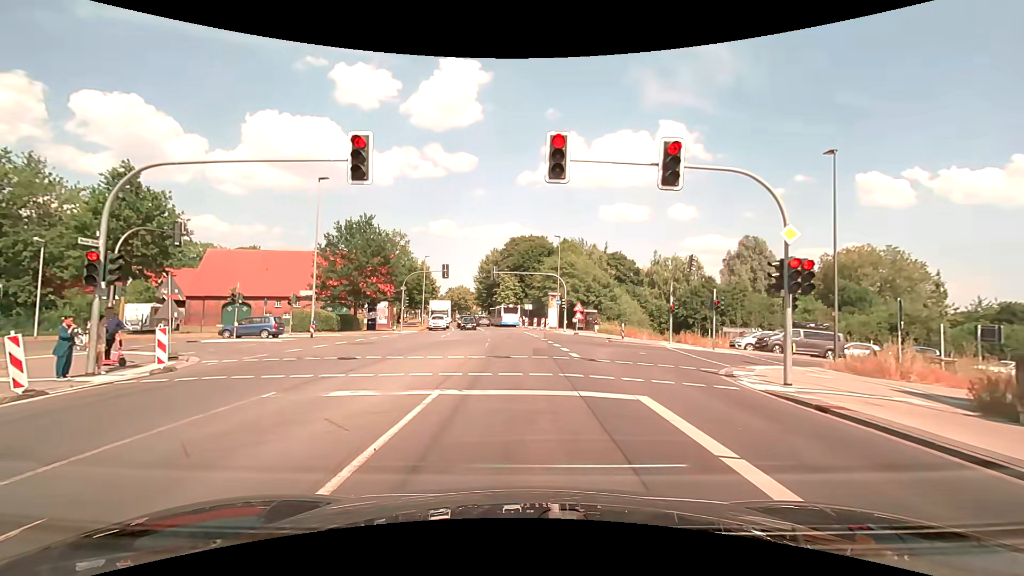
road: secondary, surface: asphalt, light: Day
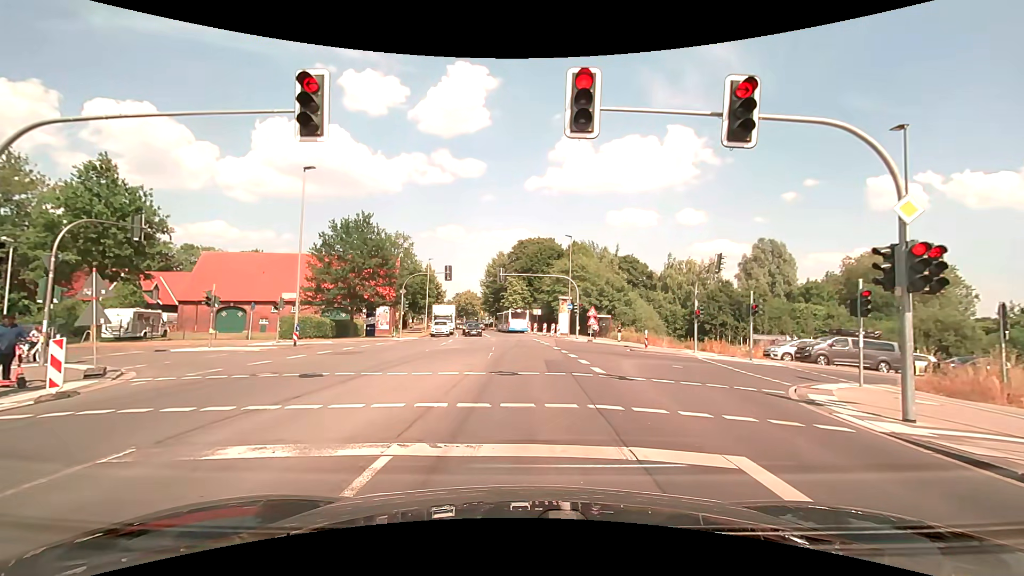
(0.0, +3.5) m; 0°
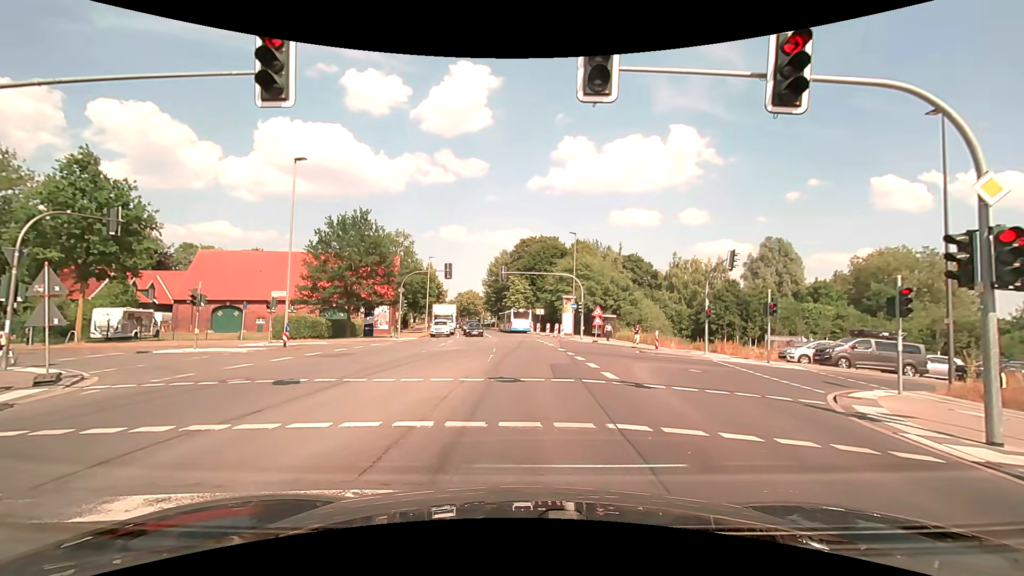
(0.0, +1.5) m; 0°
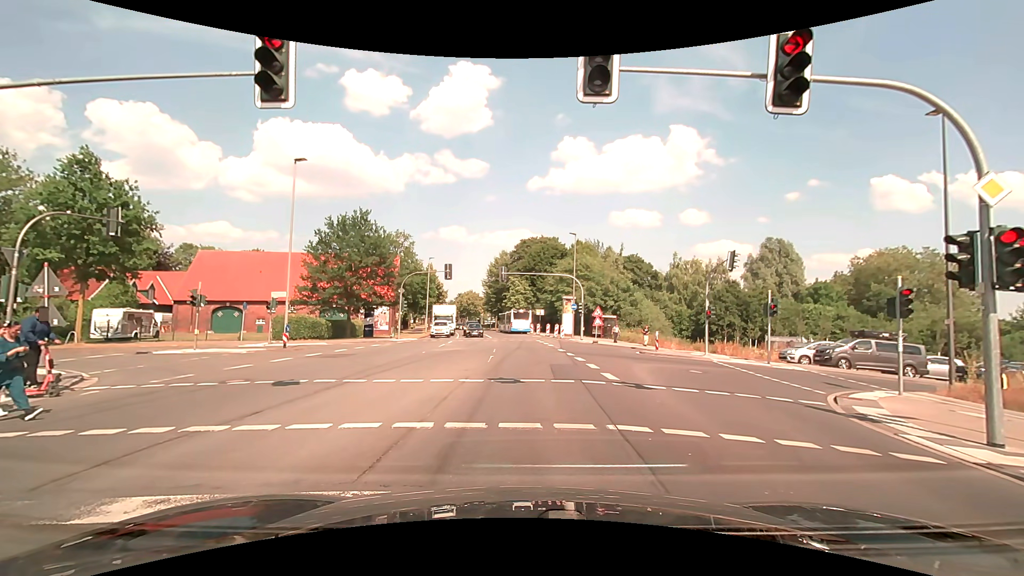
(0.0, +0.1) m; 0°
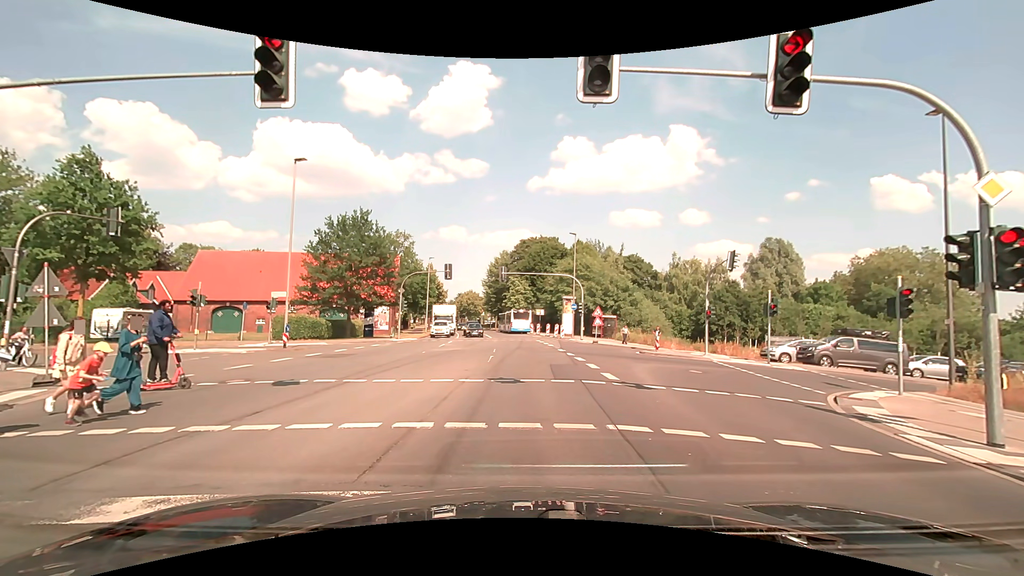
(0.0, 0.0) m; 0°
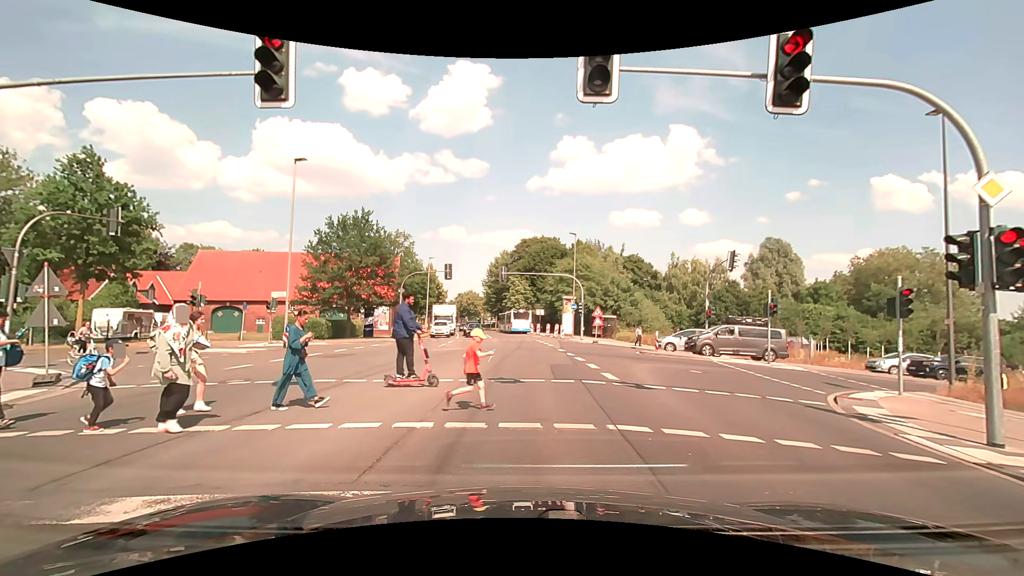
(0.0, 0.0) m; 0°
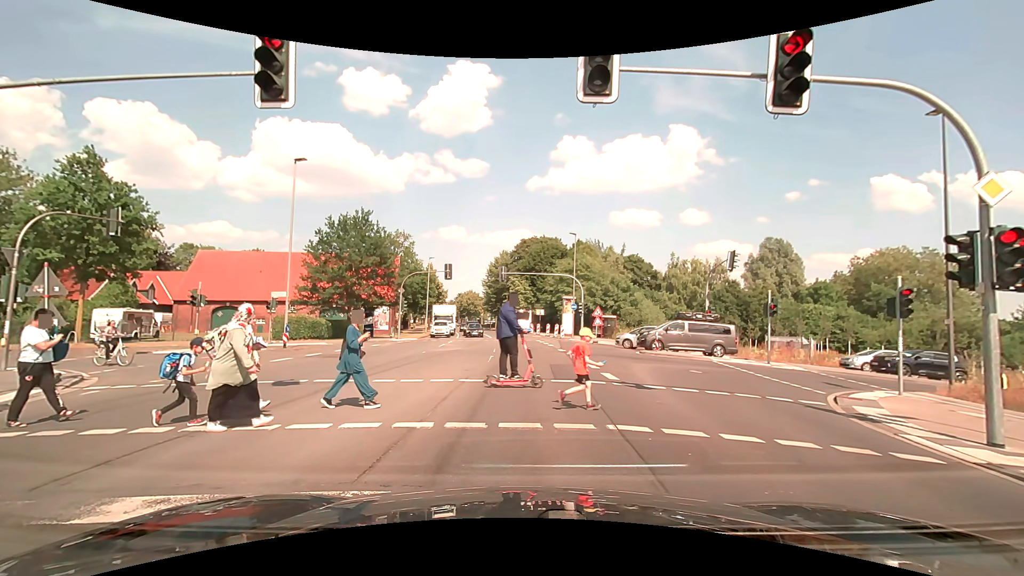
(0.0, 0.0) m; 0°
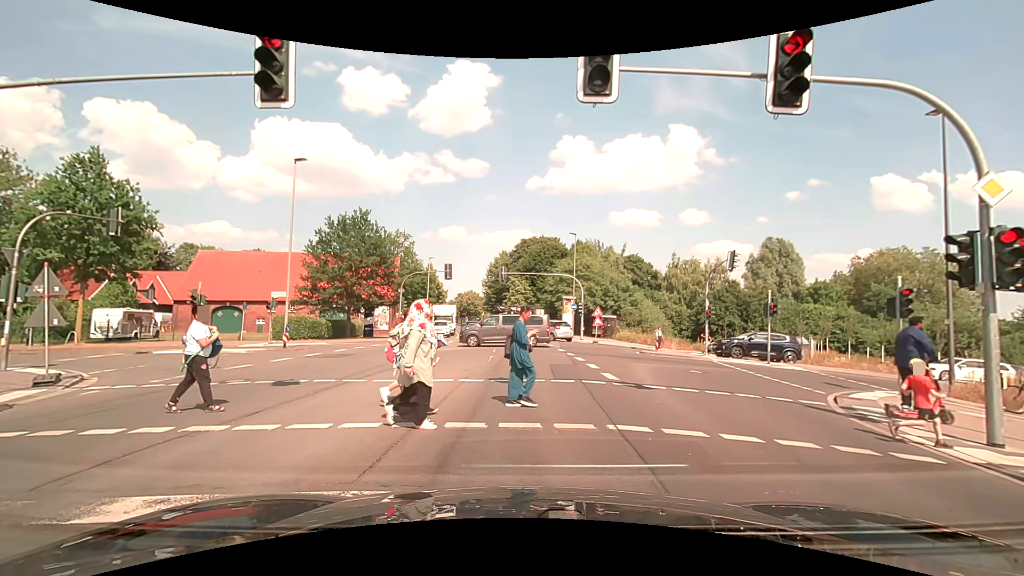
(0.0, 0.0) m; 0°
